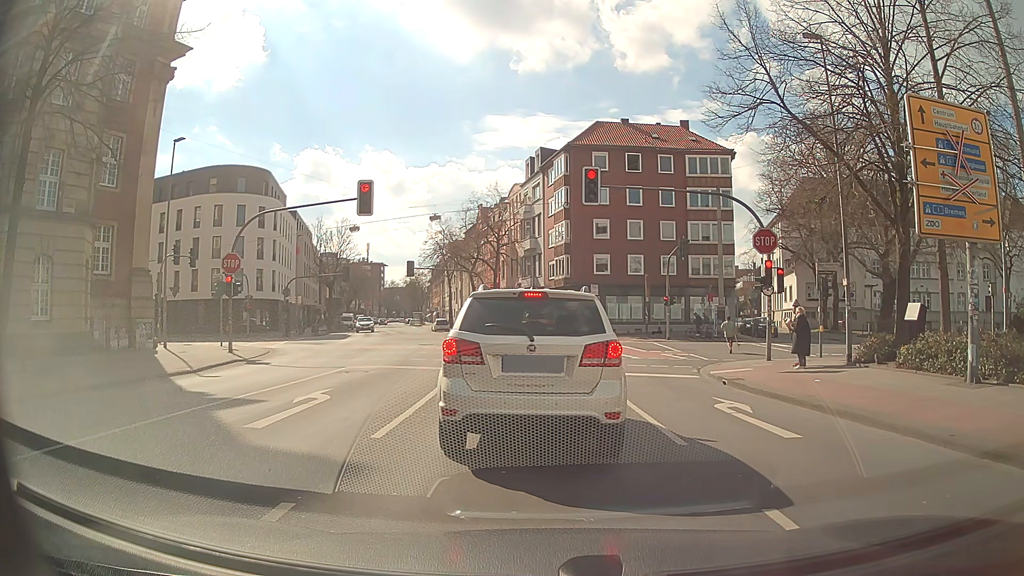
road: secondary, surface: asphalt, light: Day
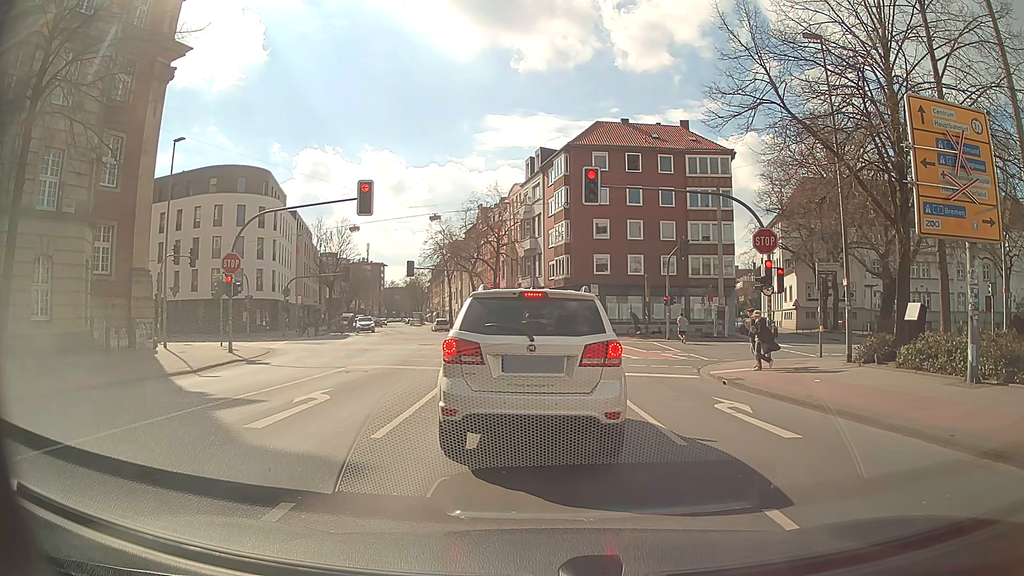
(0.0, 0.0) m; 0°
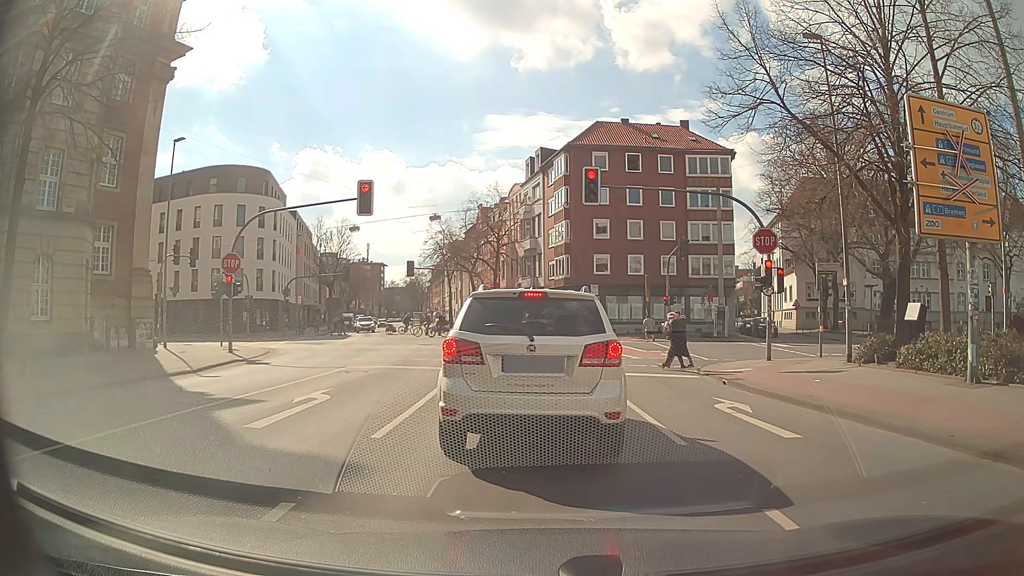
(0.0, 0.0) m; 0°
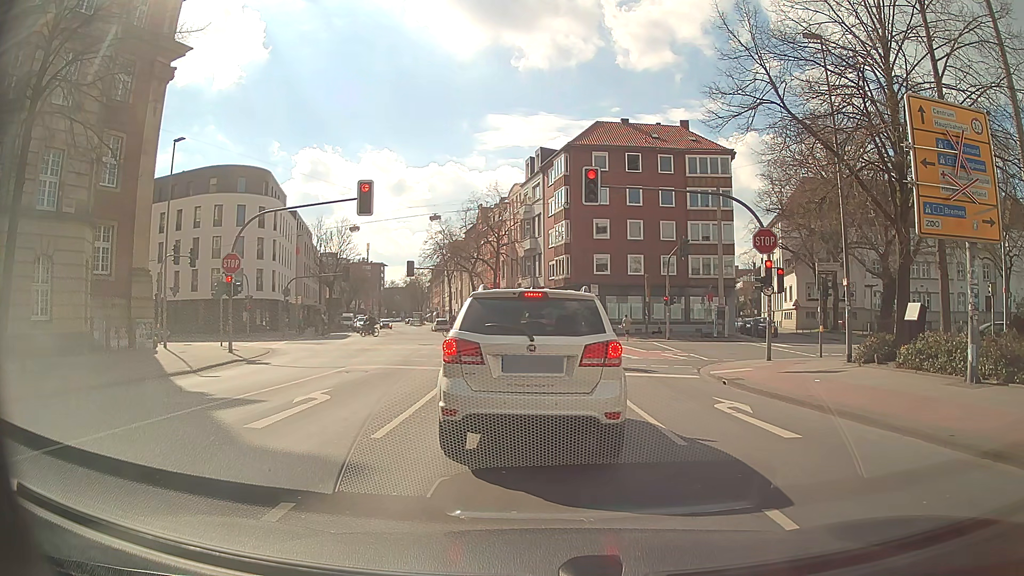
(0.0, 0.0) m; 0°
